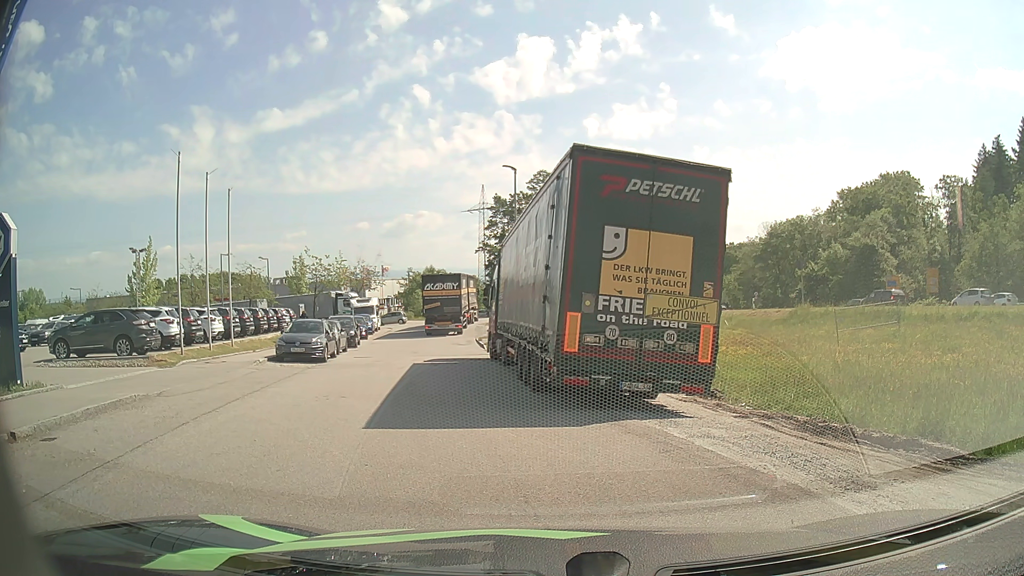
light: Day
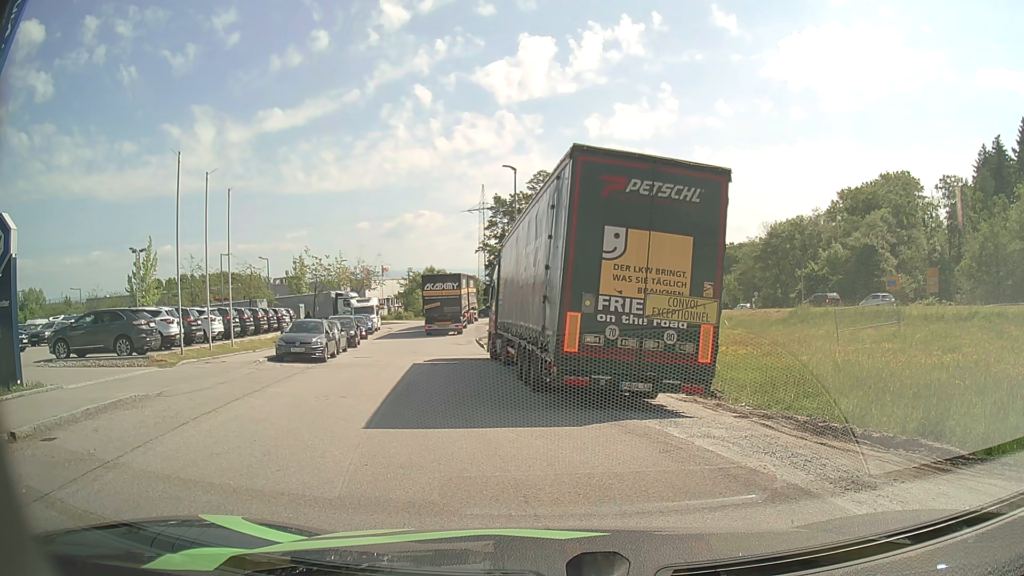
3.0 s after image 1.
(0.0, 0.0) m; 0°
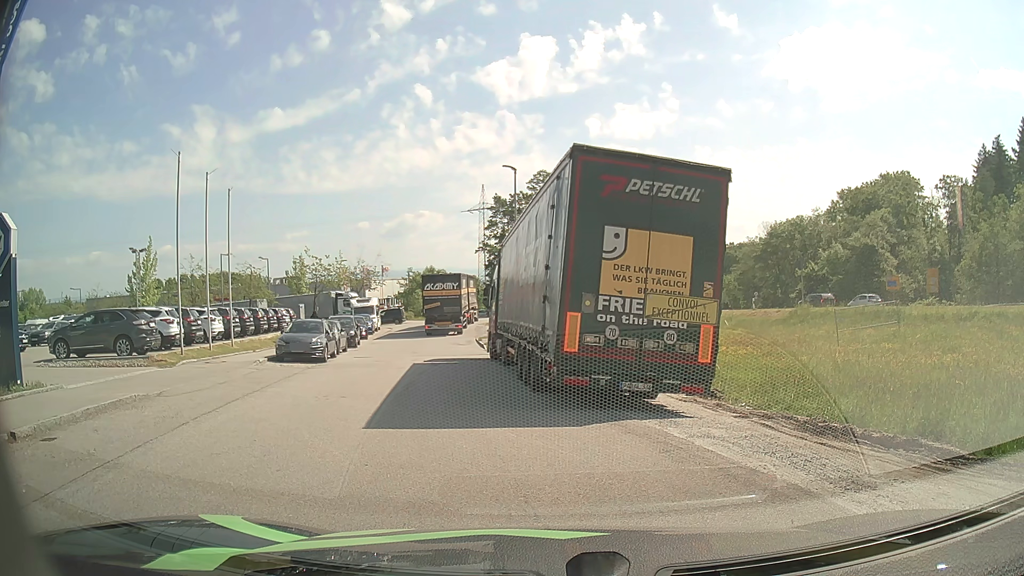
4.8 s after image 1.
(0.0, 0.0) m; 0°
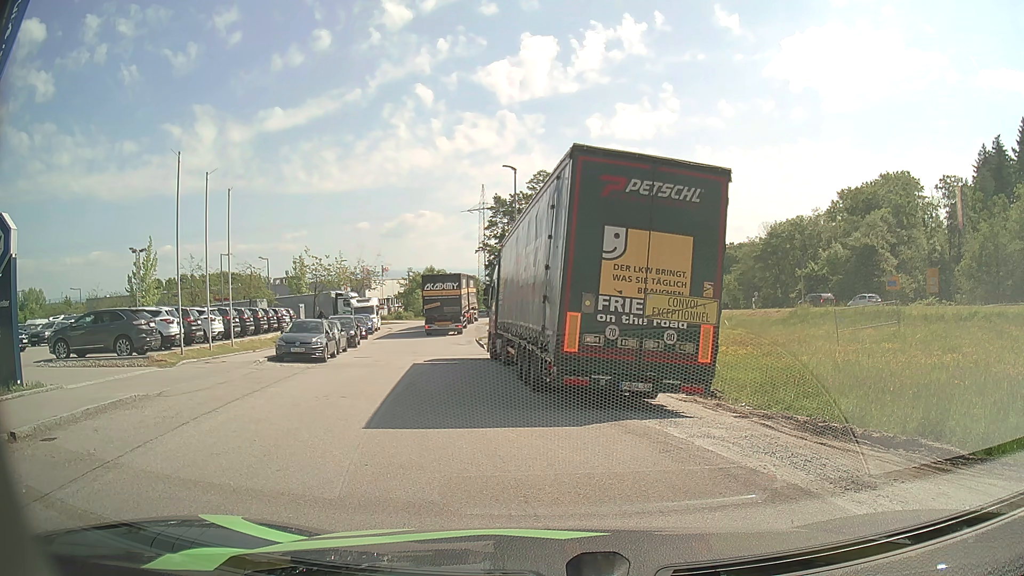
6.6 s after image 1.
(0.0, 0.0) m; 0°
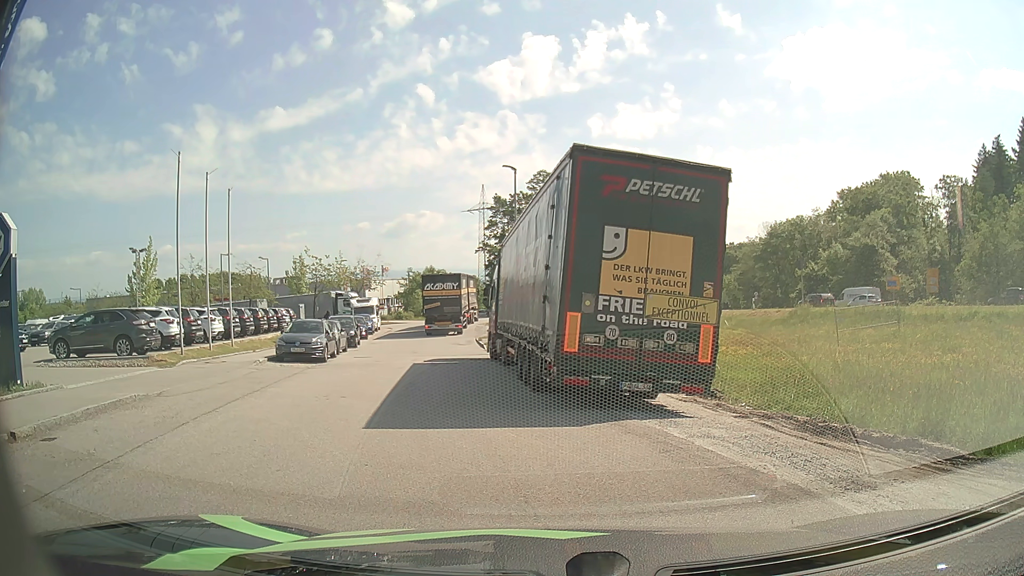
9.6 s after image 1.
(0.0, 0.0) m; 0°
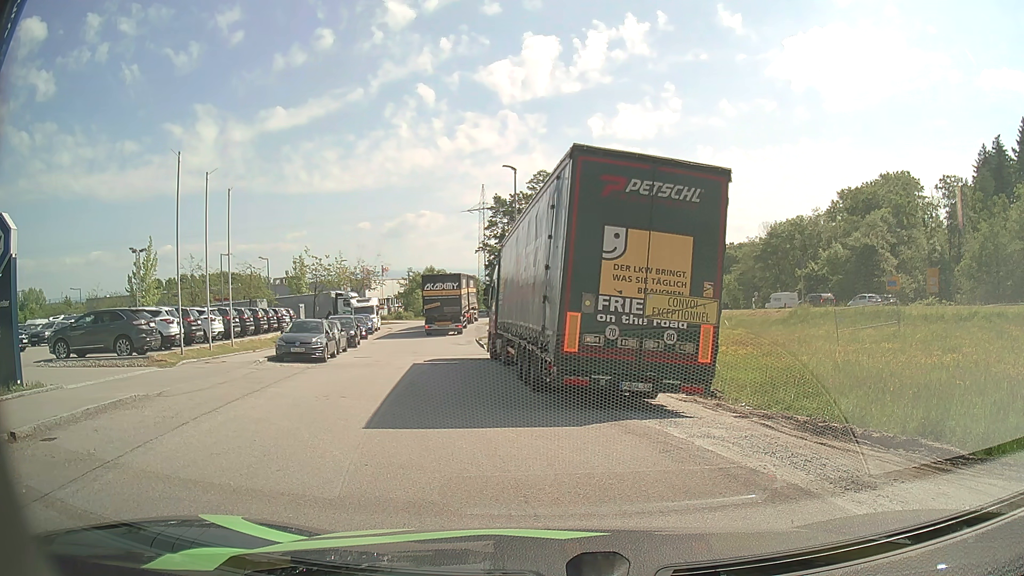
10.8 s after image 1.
(0.0, 0.0) m; 0°
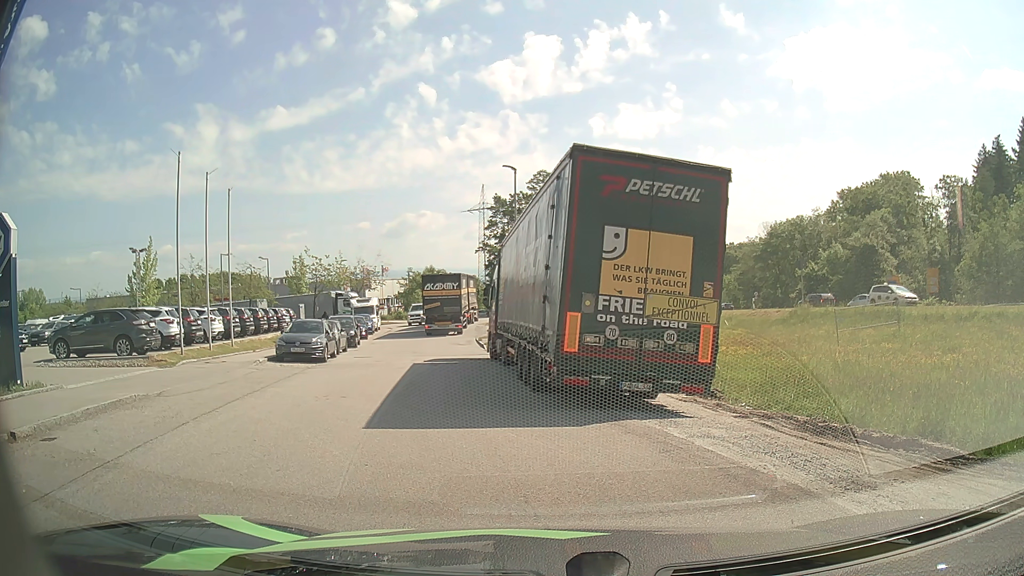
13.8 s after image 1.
(0.0, 0.0) m; 0°
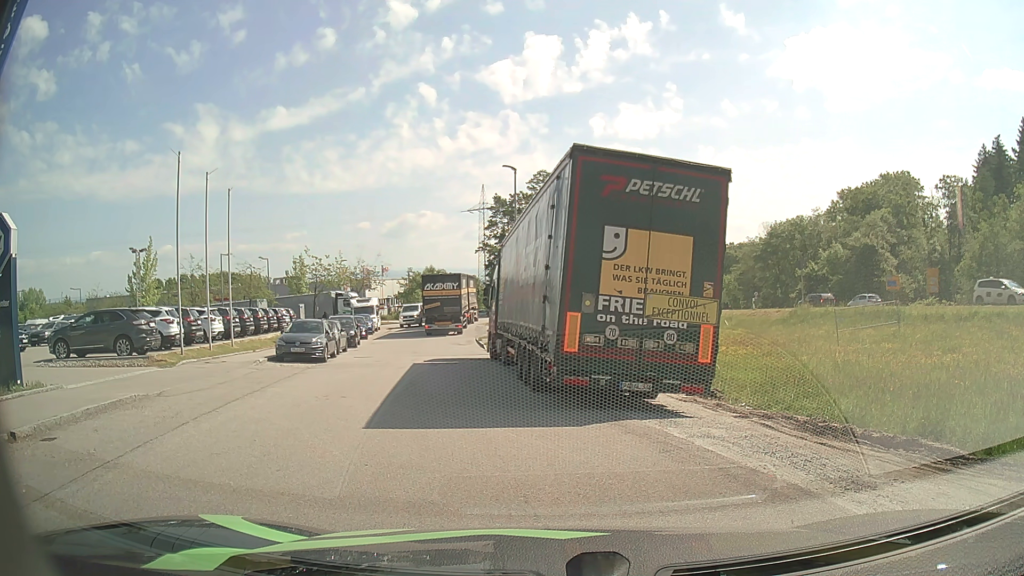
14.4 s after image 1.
(0.0, 0.0) m; 0°
